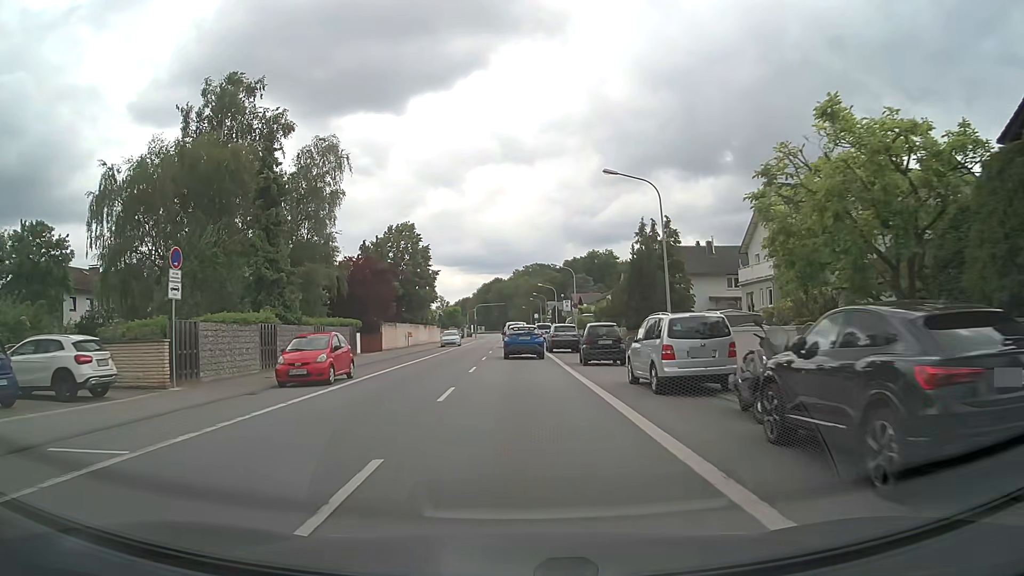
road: primary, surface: asphalt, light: Day
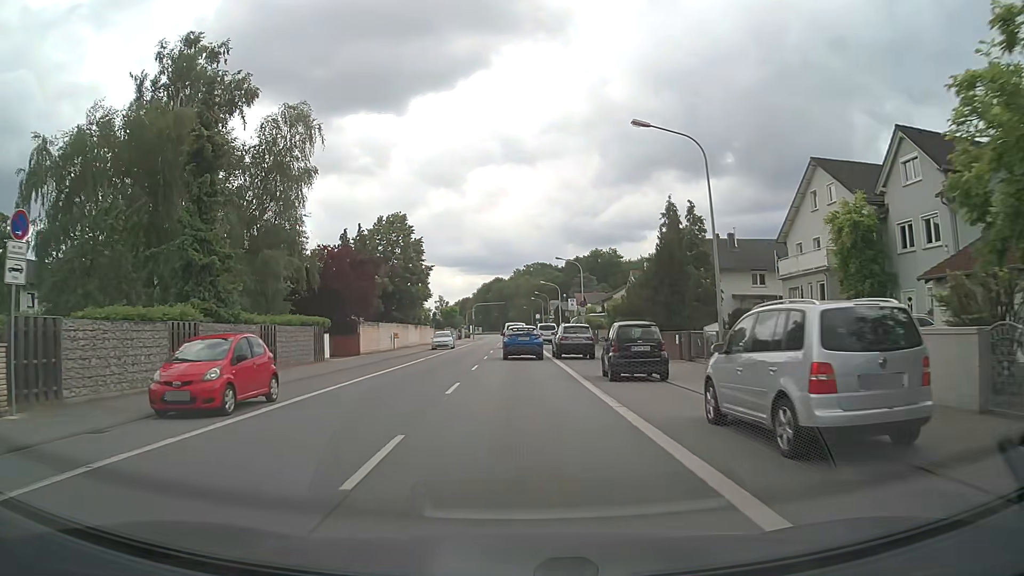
(0.0, +7.0) m; 0°
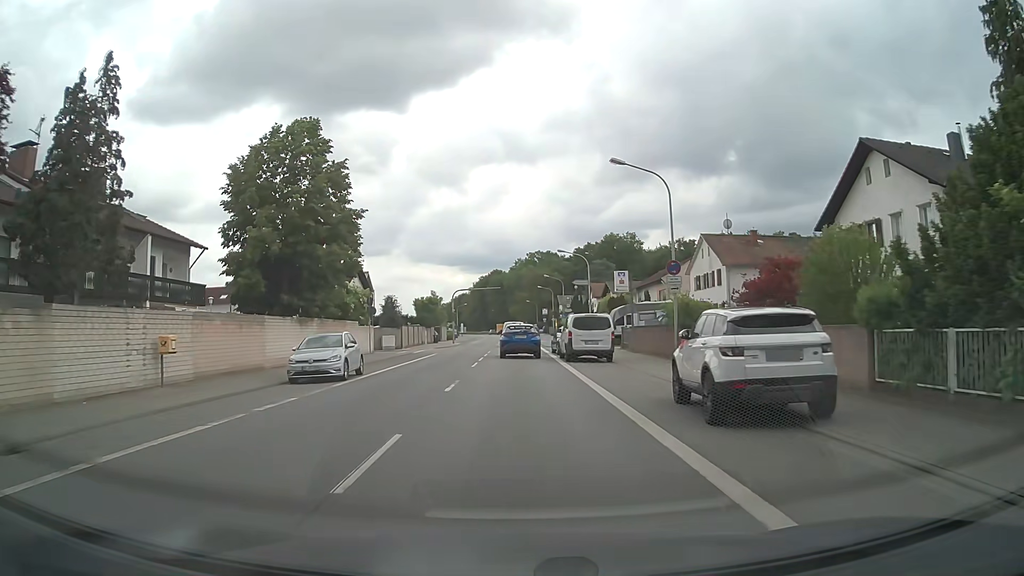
(-0.2, +35.2) m; 0°
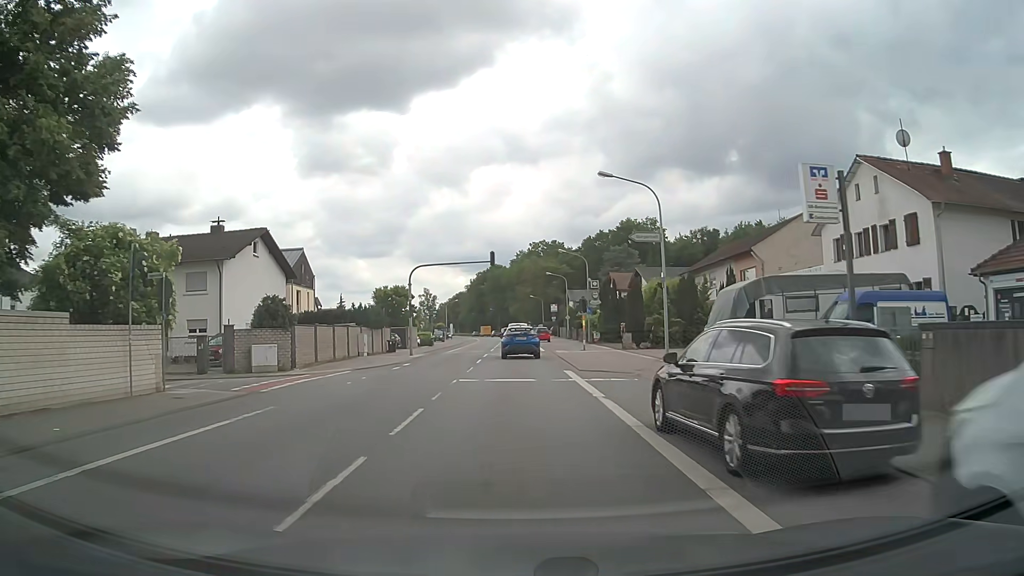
(+0.1, +28.2) m; 0°
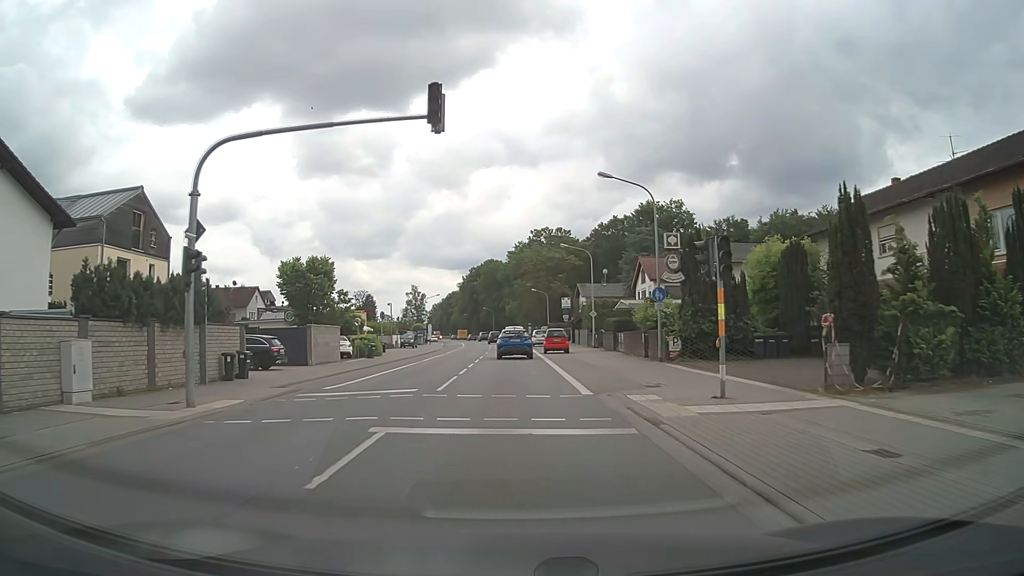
(0.0, +28.6) m; 0°
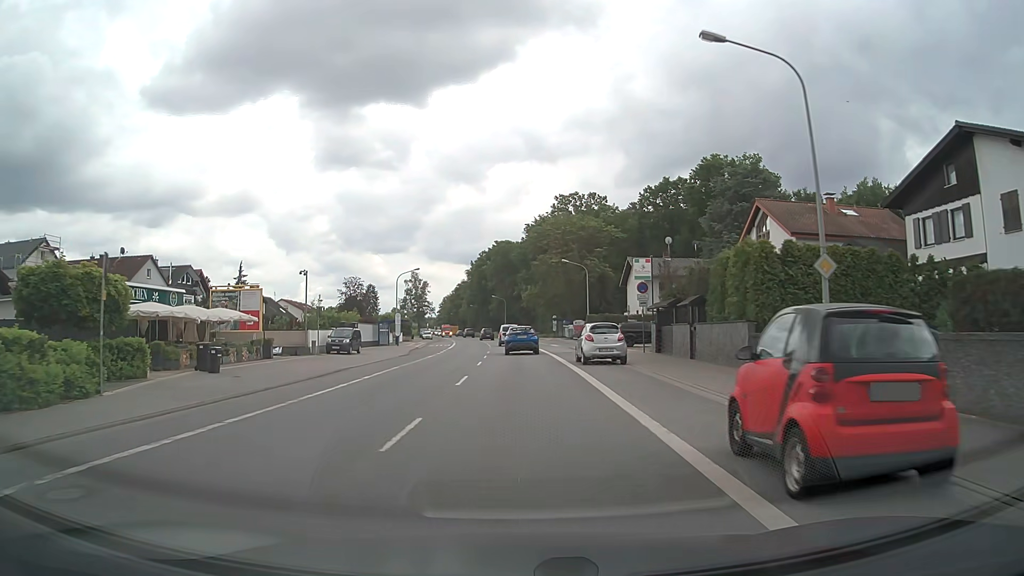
(-0.3, +37.4) m; -1°
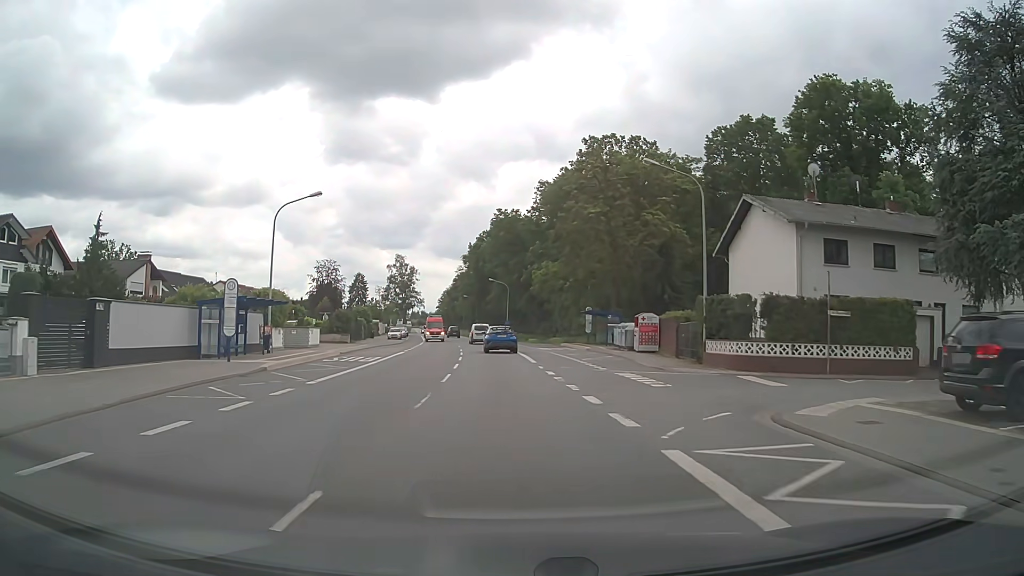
(-0.2, +37.8) m; -1°
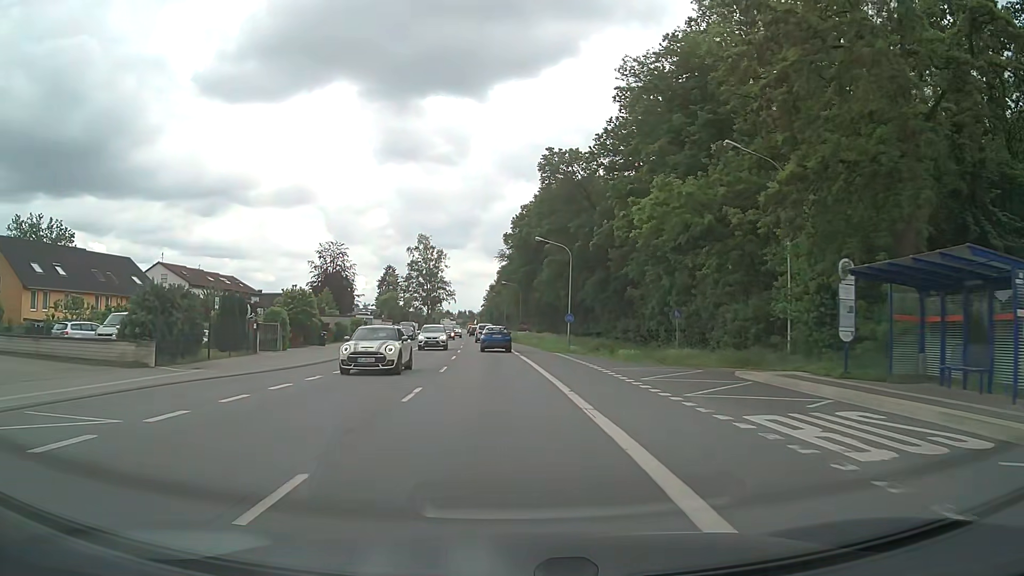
(-1.0, +38.4) m; -4°
(0, +10) (0, +20) (-1, +30) (-1, +40) (-2, +50) (-2, +60) (-3, +70) (-4, +80) (-5, +90) (-5, +100) m
